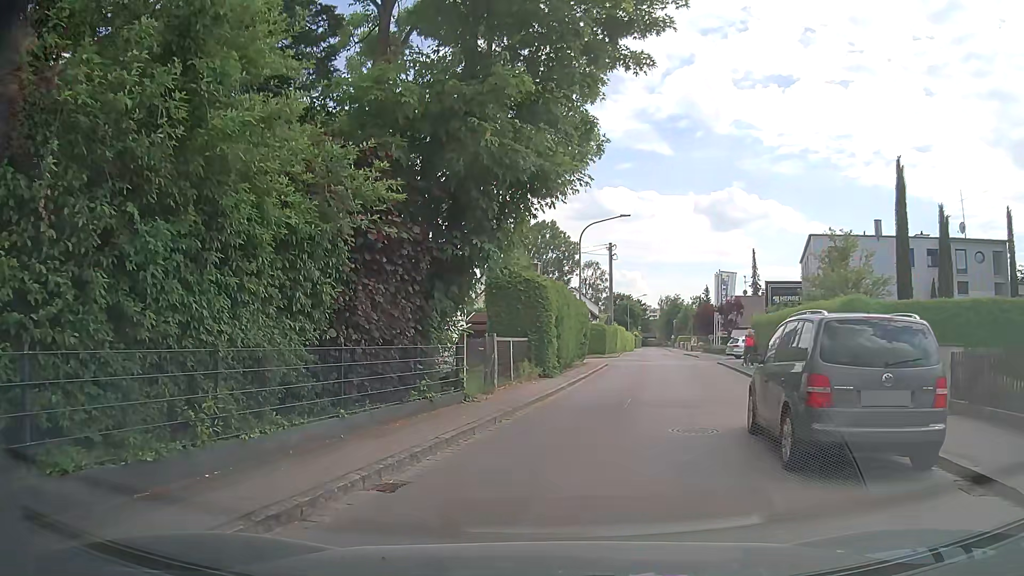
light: Day
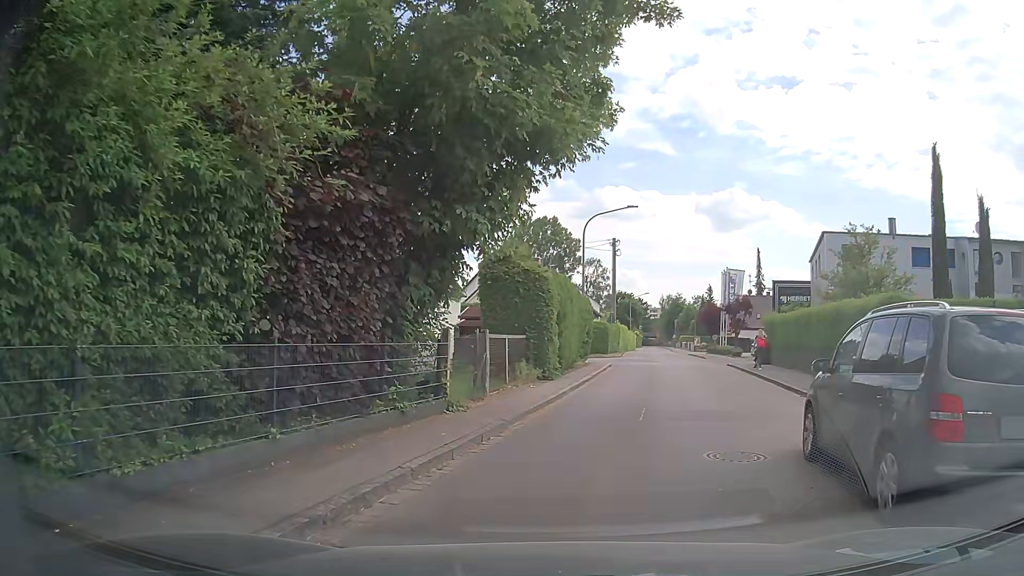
(0.0, +2.2) m; +1°
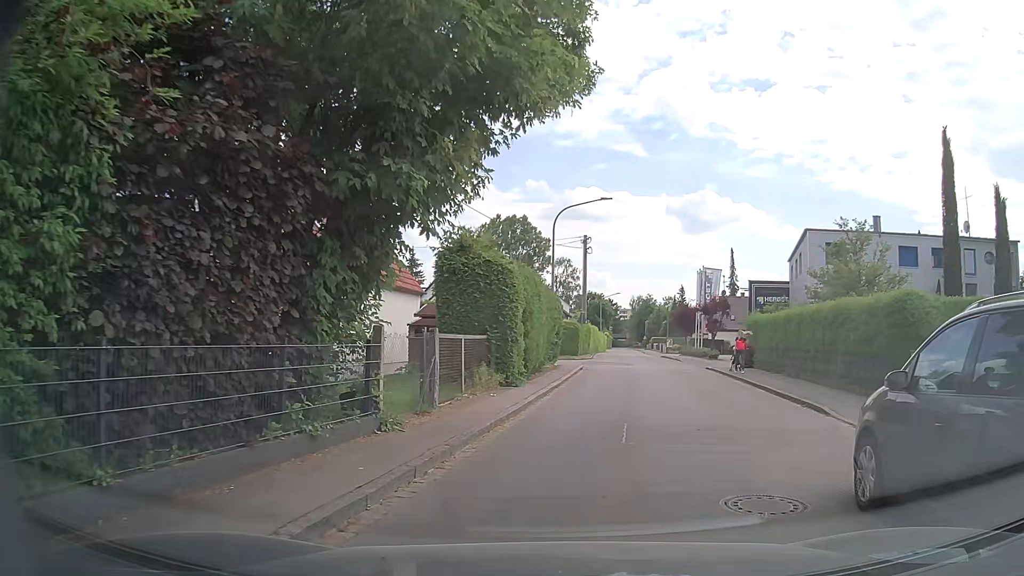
(0.0, +2.3) m; +3°
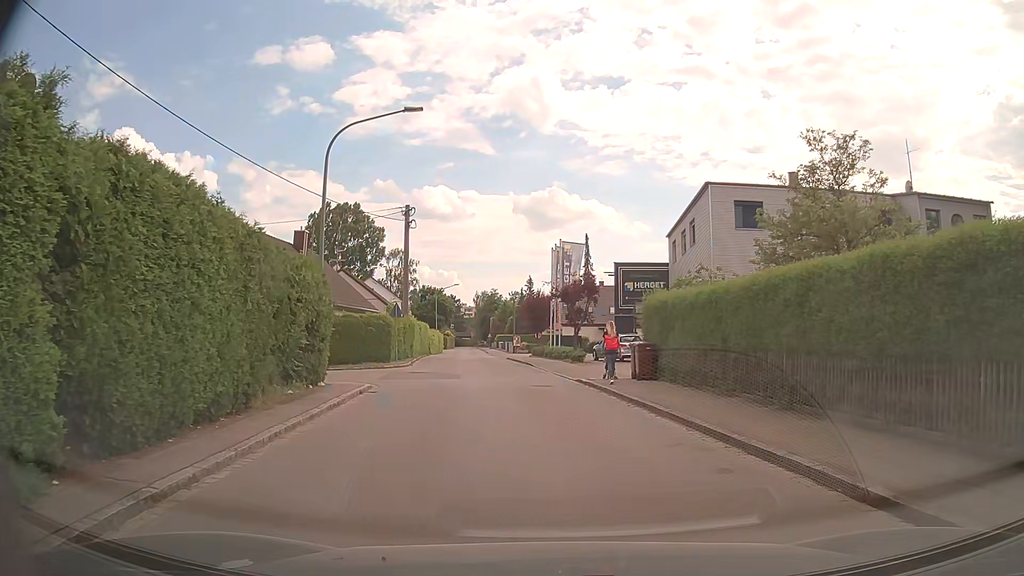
(+1.7, +12.6) m; +12°
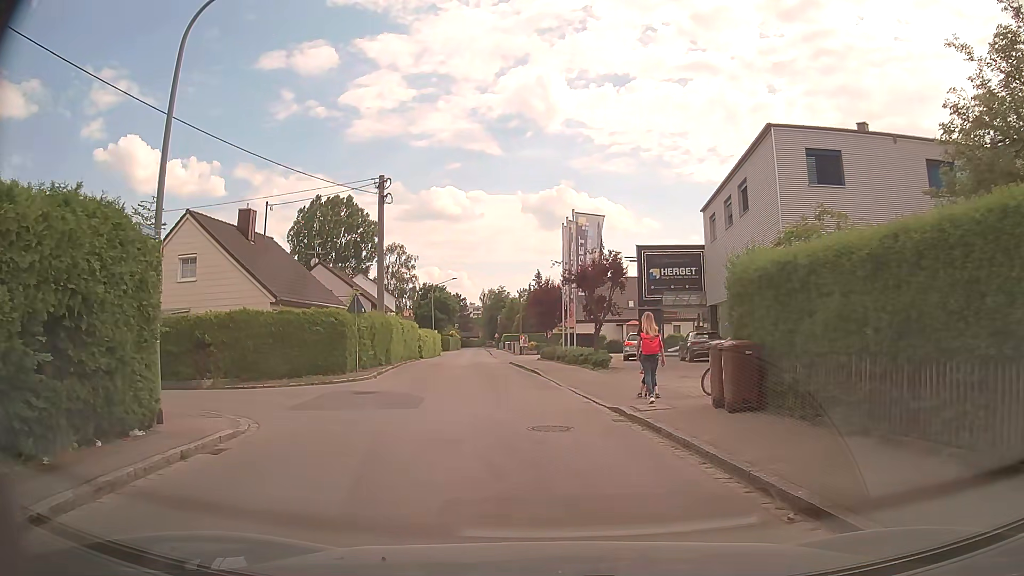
(-0.1, +8.8) m; -2°
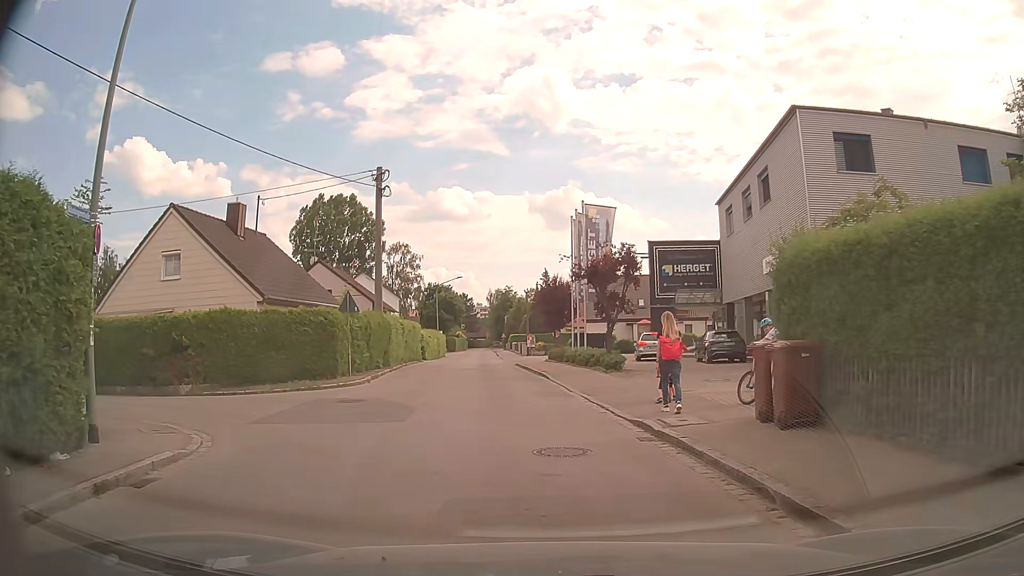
(0.0, +2.0) m; 0°
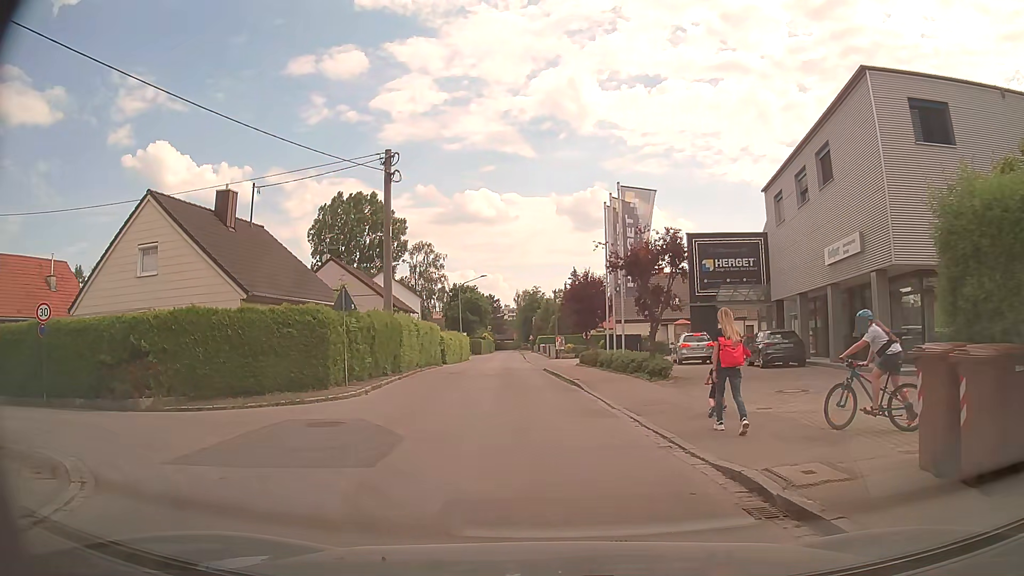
(-0.1, +3.7) m; -3°
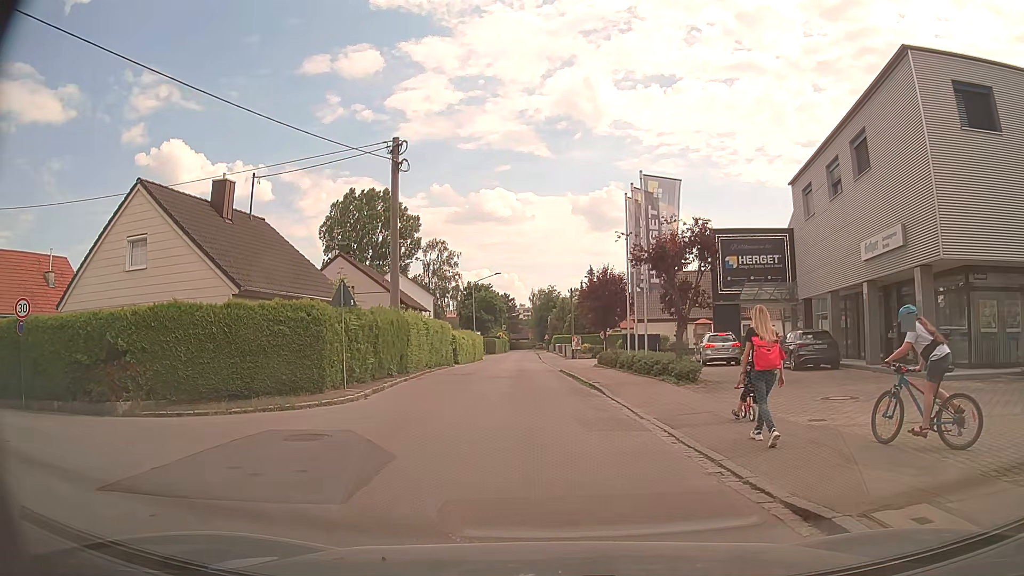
(0.0, +1.7) m; 0°
(-3, +9) (-12, +13) (-22, +14) (-32, +16) (-41, +17) (-51, +19) (-61, +19) (-71, +17) (-81, +15) (-91, +12) m
